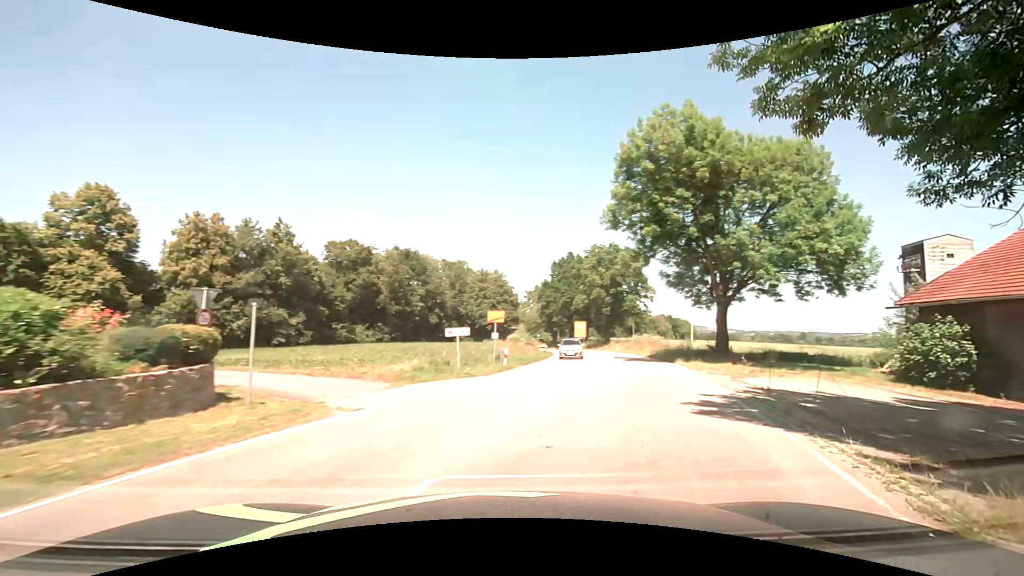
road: tertiary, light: Day
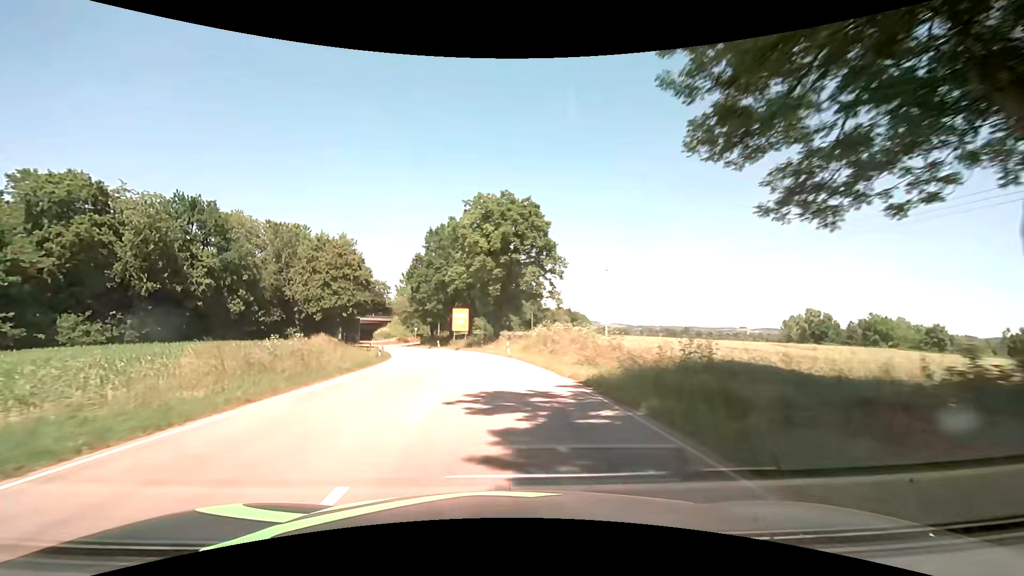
(+7.3, +29.2) m; +13°
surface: asphalt
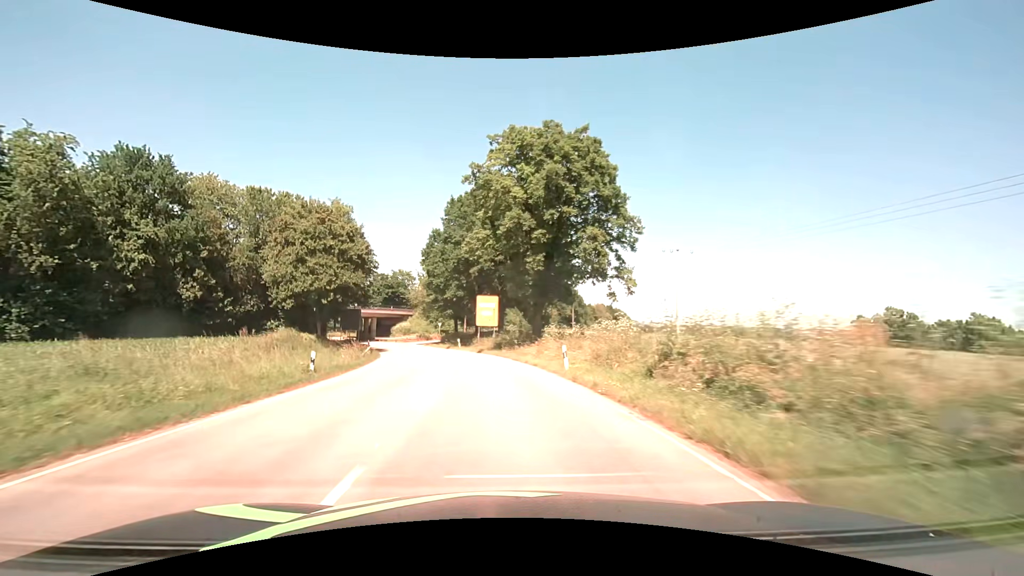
(-0.6, +18.5) m; -4°
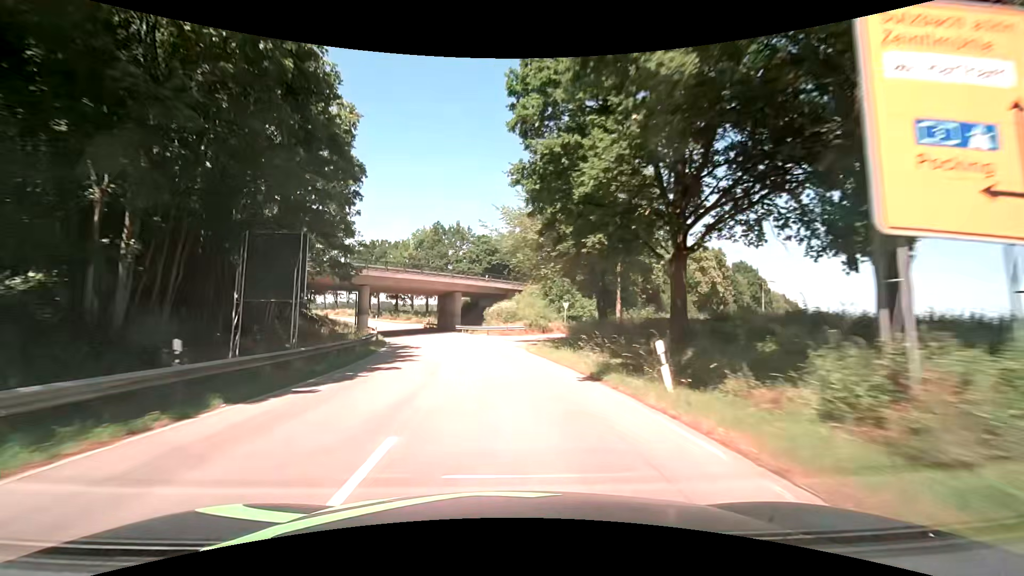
(-5.1, +43.5) m; -14°
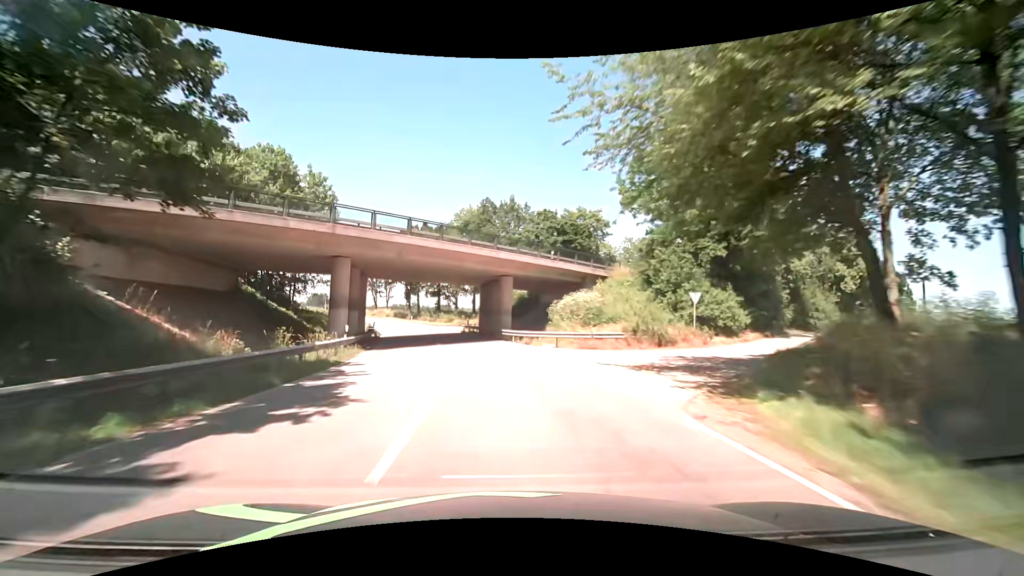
(-1.2, +22.6) m; -5°
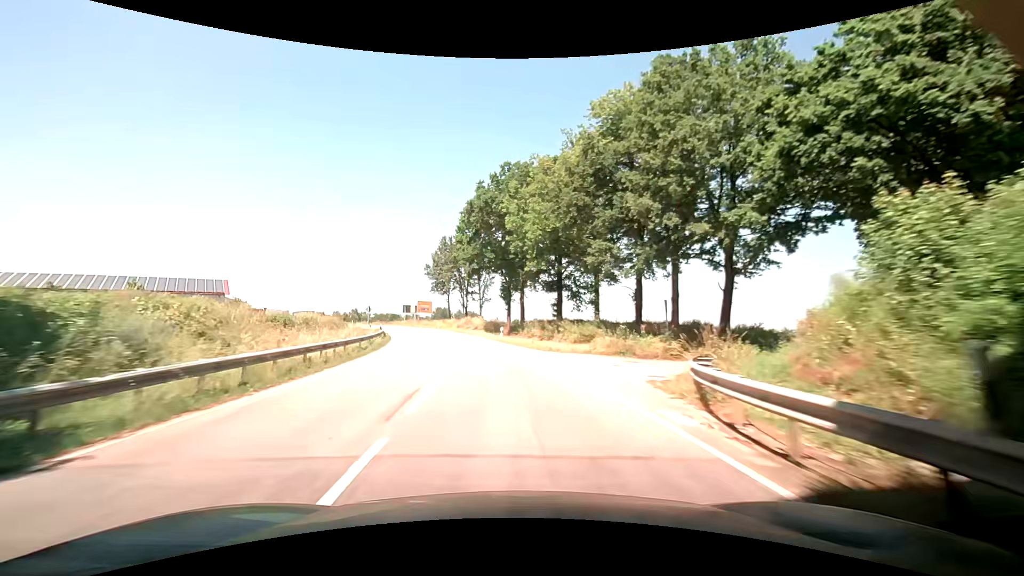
(-6.5, +46.0) m; -16°
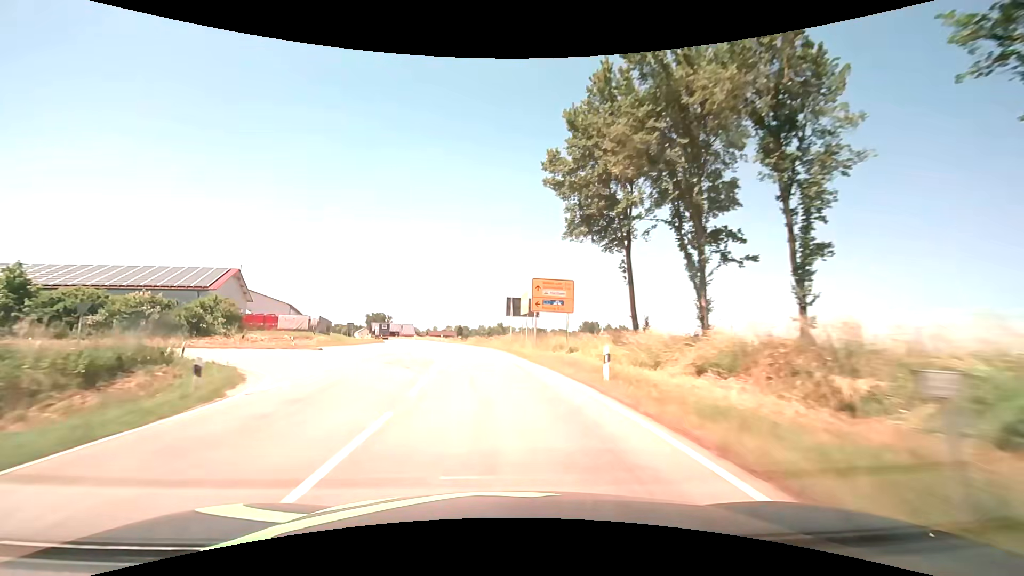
(-7.7, +59.9) m; -16°
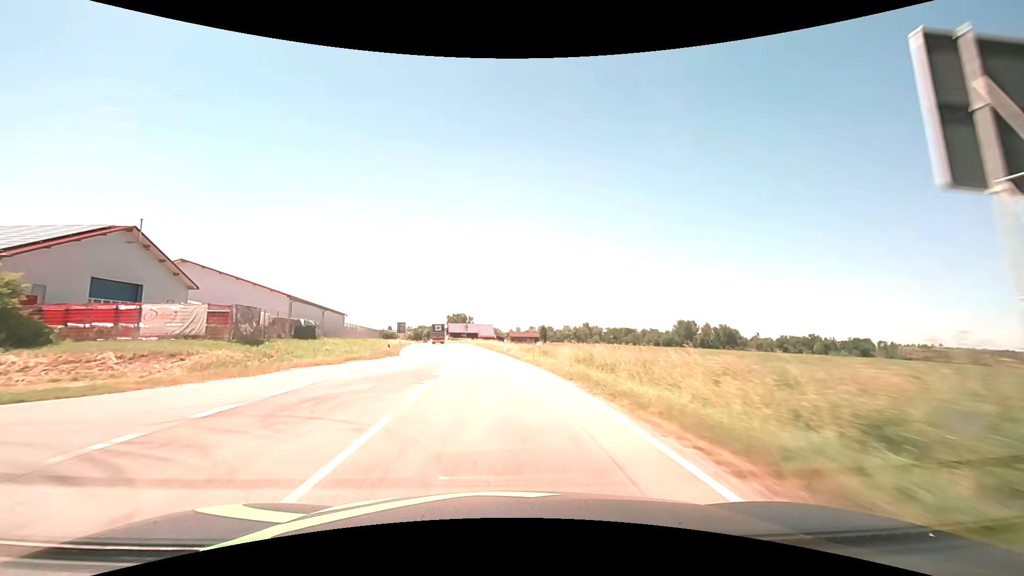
(-3.2, +37.2) m; -10°
(0, +10) (-1, +20) (-2, +30) (-3, +40) (-4, +50) (-5, +60) (-7, +70) (-8, +79) (-10, +89) (-11, +99) m
